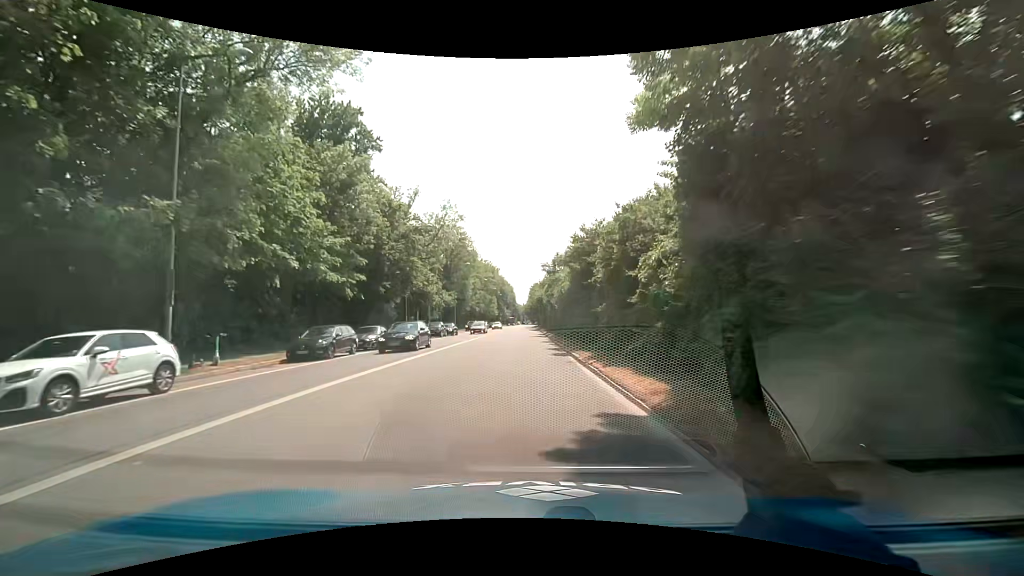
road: secondary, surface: asphalt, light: Day
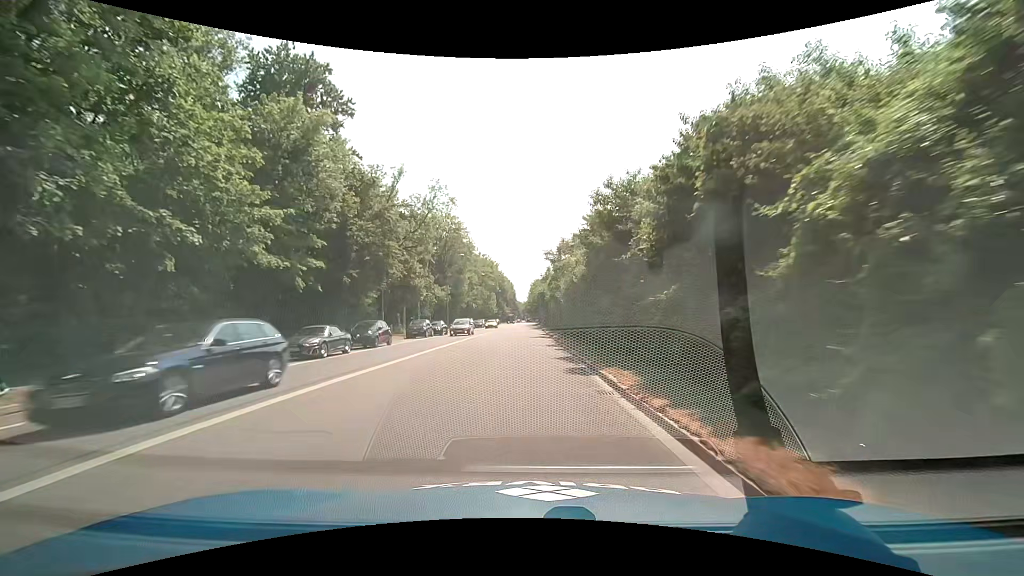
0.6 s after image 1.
(0.0, +7.6) m; -1°
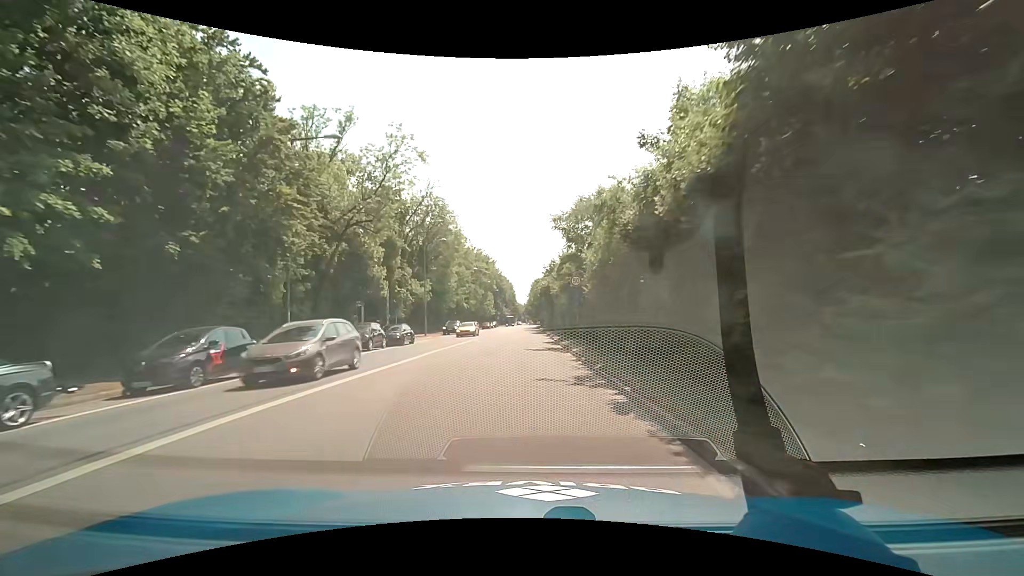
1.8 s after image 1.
(+0.2, +15.3) m; 0°
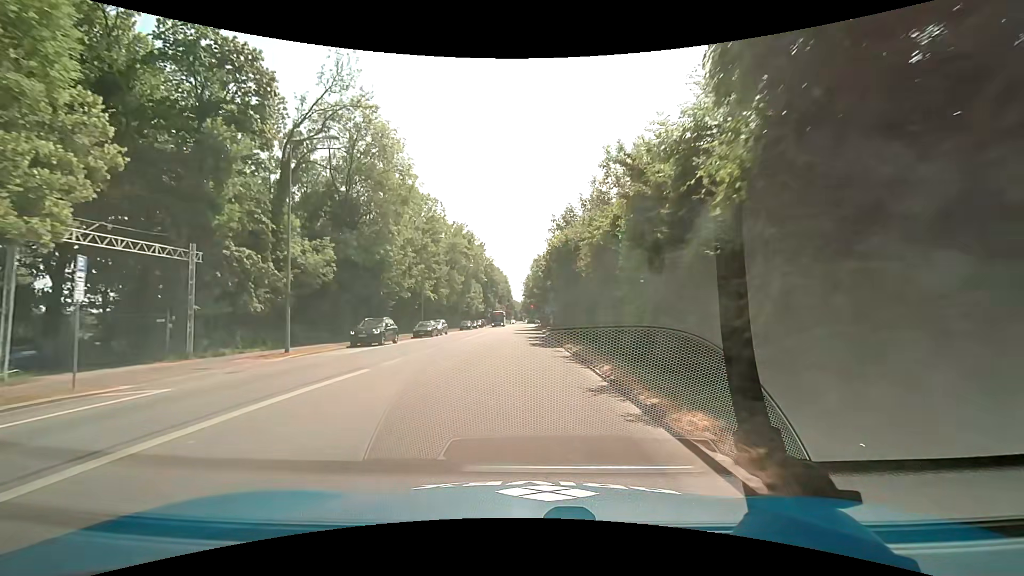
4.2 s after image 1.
(+0.3, +30.5) m; +1°
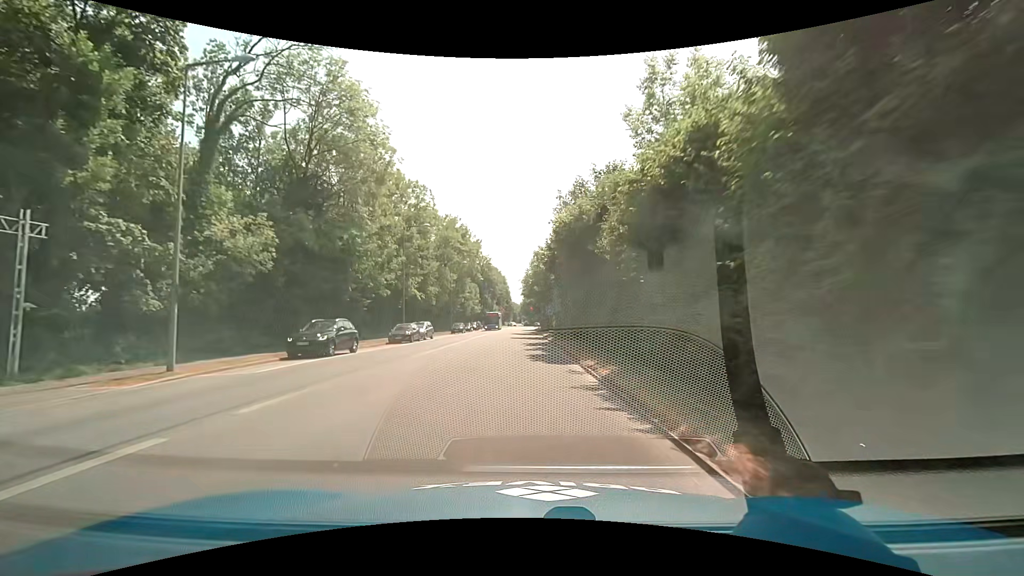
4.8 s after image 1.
(0.0, +7.6) m; 0°
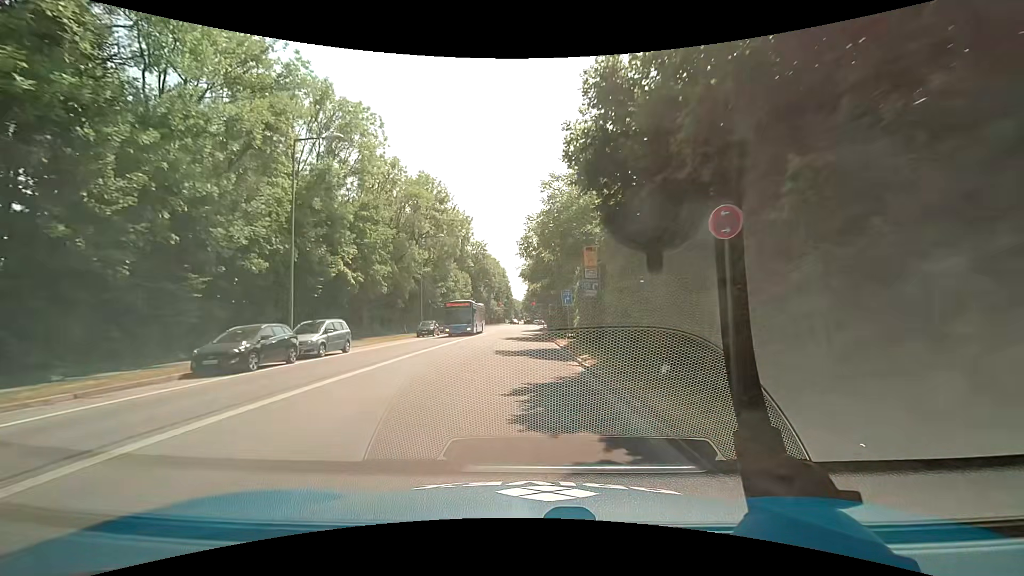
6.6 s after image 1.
(-0.2, +22.1) m; -1°
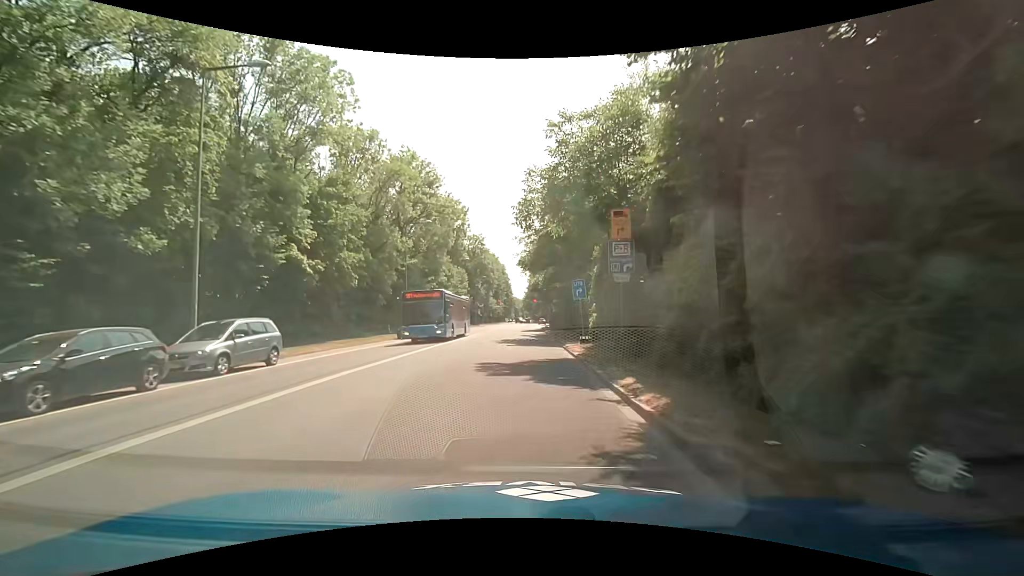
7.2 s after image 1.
(+0.1, +7.0) m; 0°
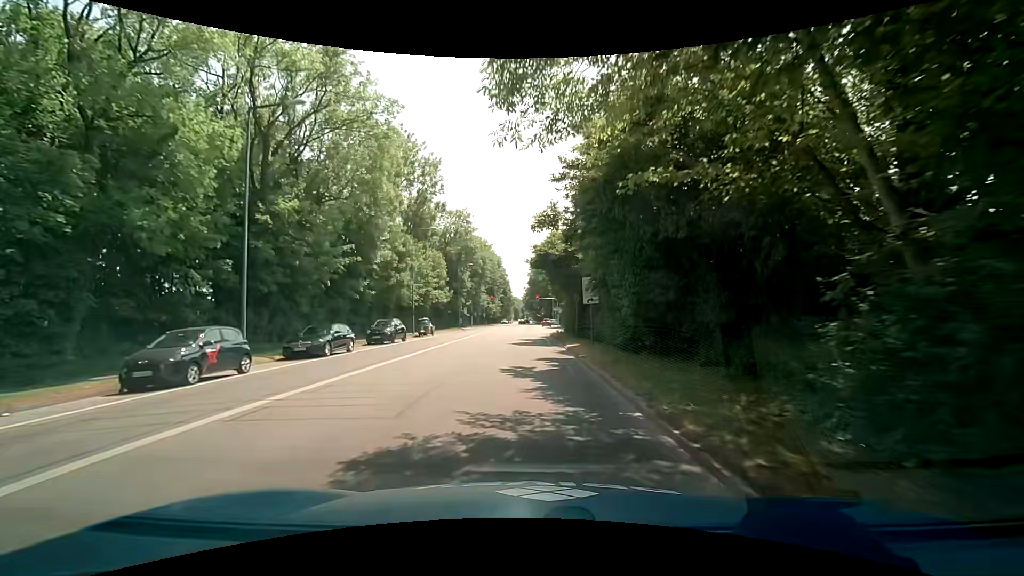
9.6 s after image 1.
(+0.3, +26.5) m; +1°
(0, +10) (0, +20) (0, +30) (0, +40) (0, +50) (0, +60) (0, +70) (0, +80) (0, +90) (0, +100) m
